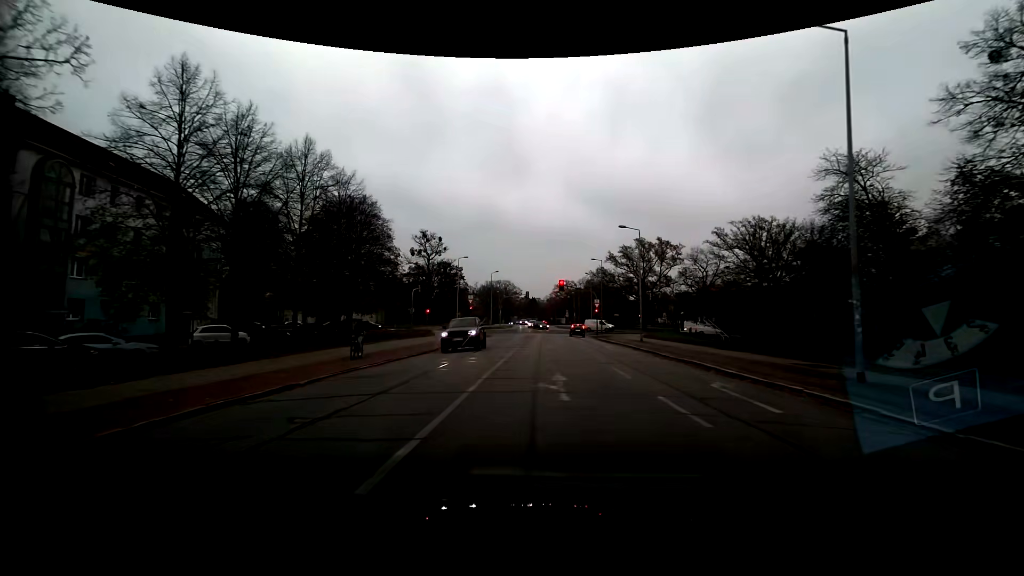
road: residential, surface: asphalt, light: Day
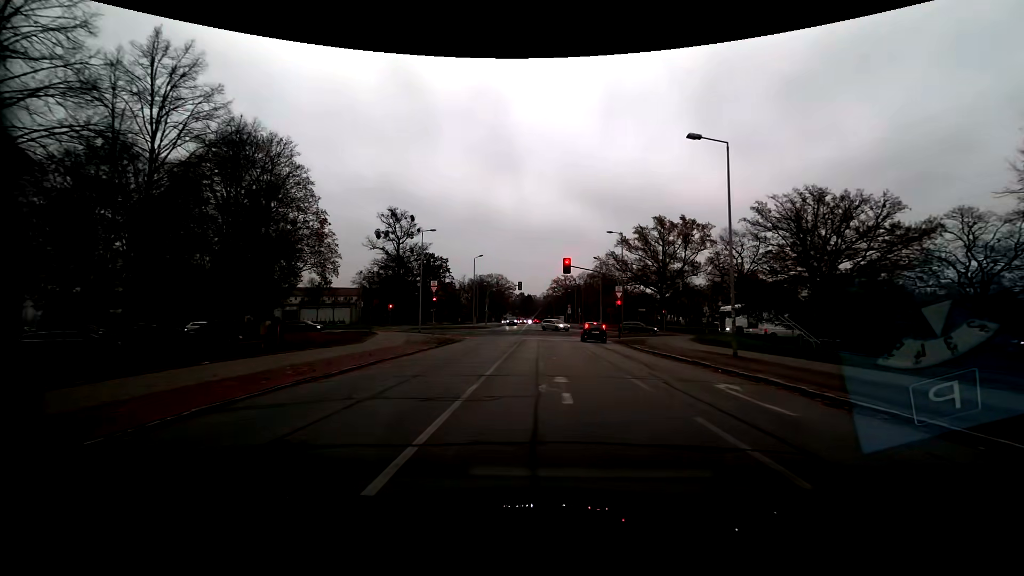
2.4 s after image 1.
(+0.4, +20.0) m; +1°
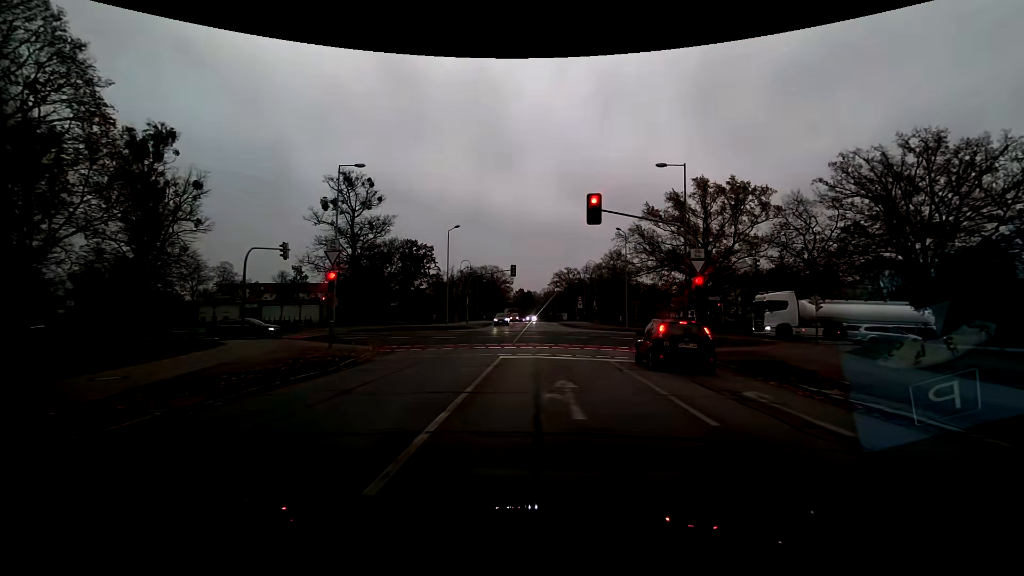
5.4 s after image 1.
(-0.1, +21.2) m; -1°
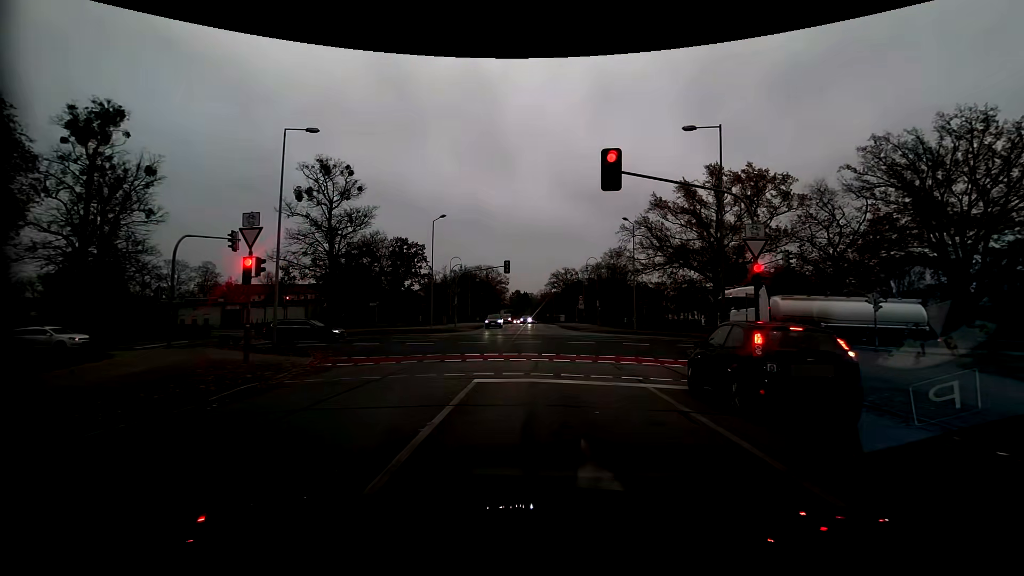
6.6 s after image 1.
(+0.1, +5.8) m; +1°
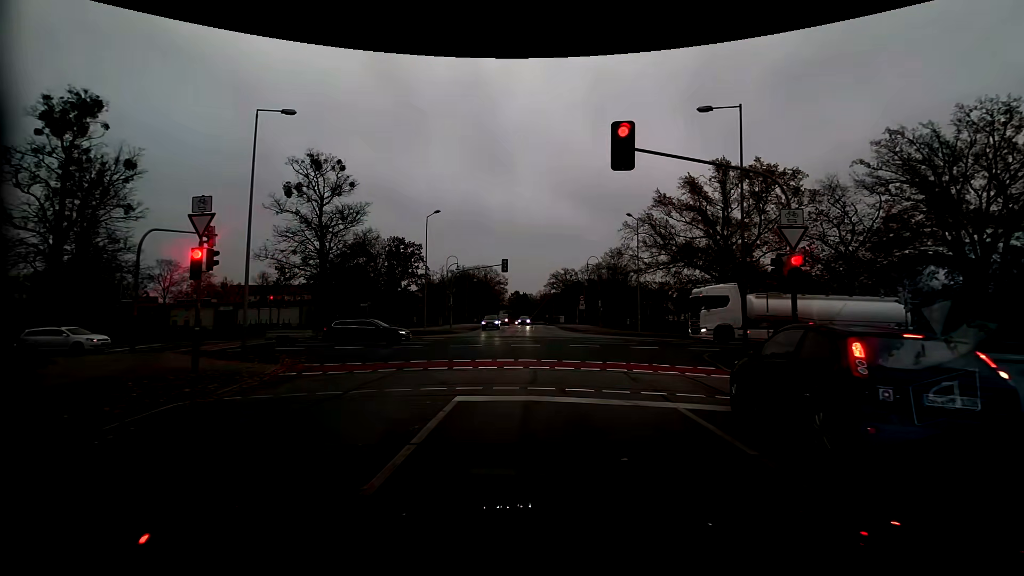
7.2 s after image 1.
(0.0, +2.2) m; 0°
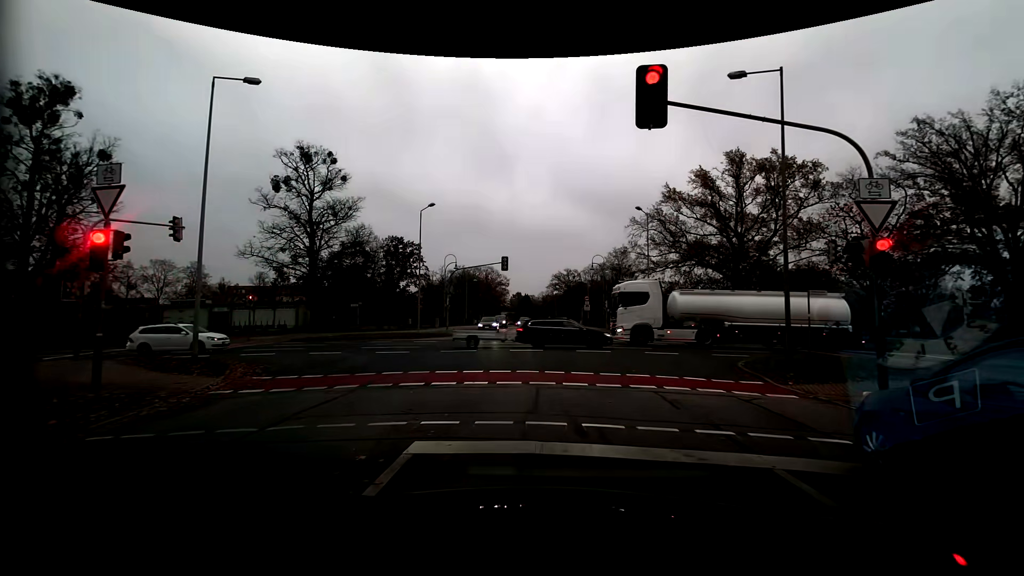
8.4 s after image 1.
(0.0, +2.8) m; -1°
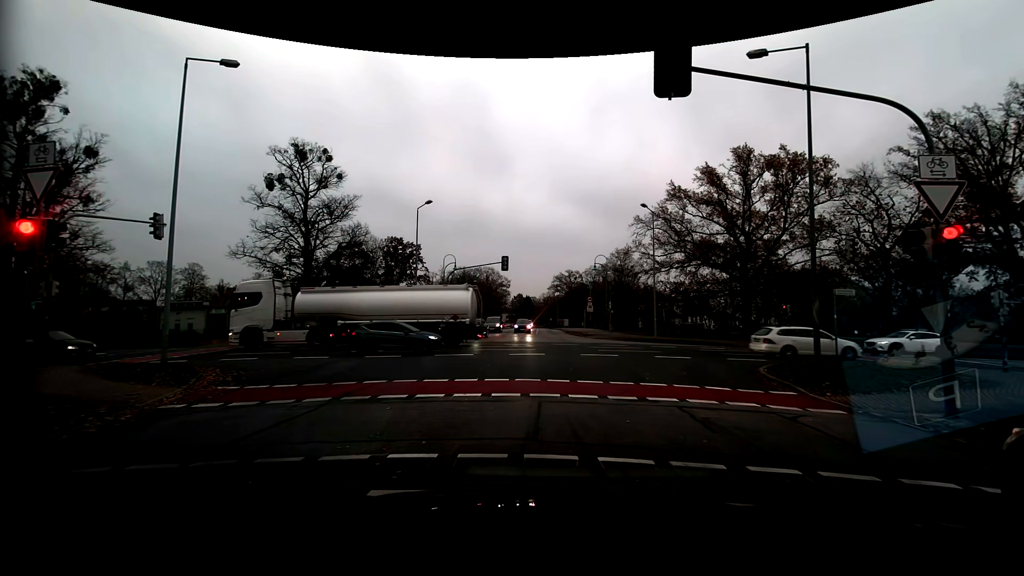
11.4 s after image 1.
(0.0, +1.3) m; 0°
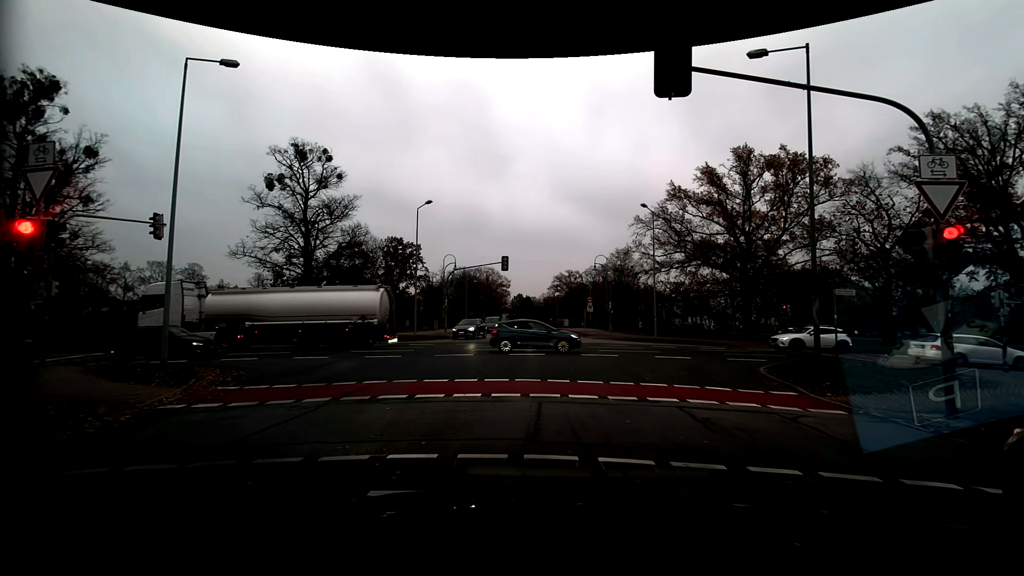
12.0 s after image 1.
(0.0, 0.0) m; 0°
(0, +10) (0, +20) (-4, +29) (-14, +31) (-24, +31) (-34, +30) (-44, +29) (-54, +27) (-63, +25) (-73, +22) m
